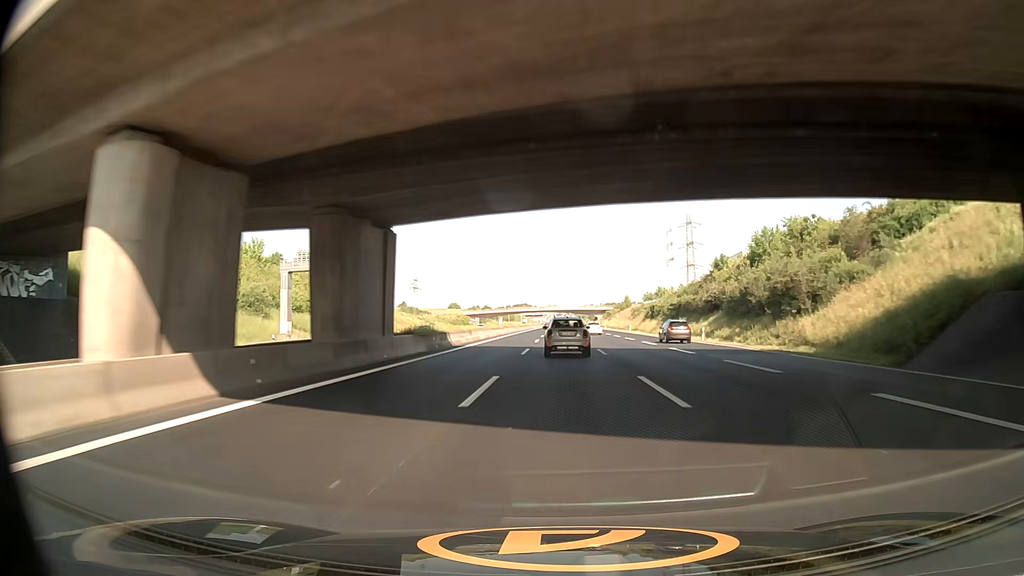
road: motorway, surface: asphalt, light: Day
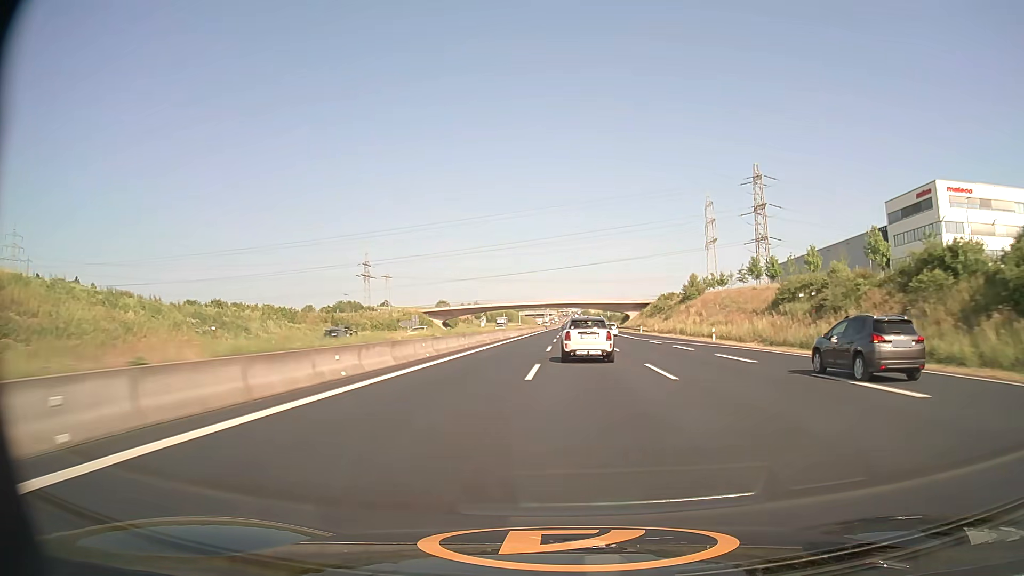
(+0.4, +102.2) m; 0°
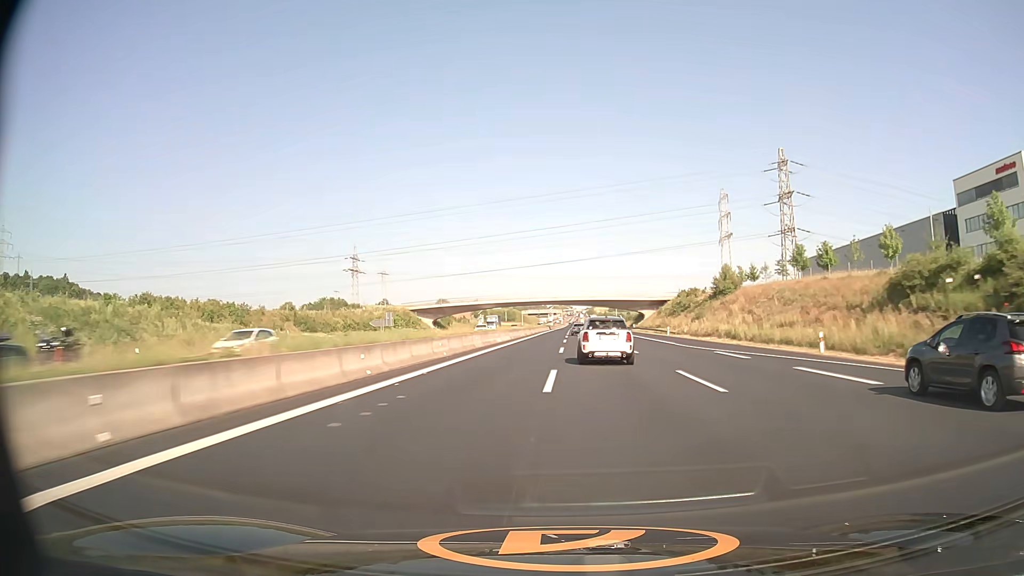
(-0.1, +20.8) m; 0°
(0, +10) (0, +20) (0, +30) (0, +40) (0, +50) (0, +60) (0, +70) (0, +80) (0, +90) (0, +100) m
